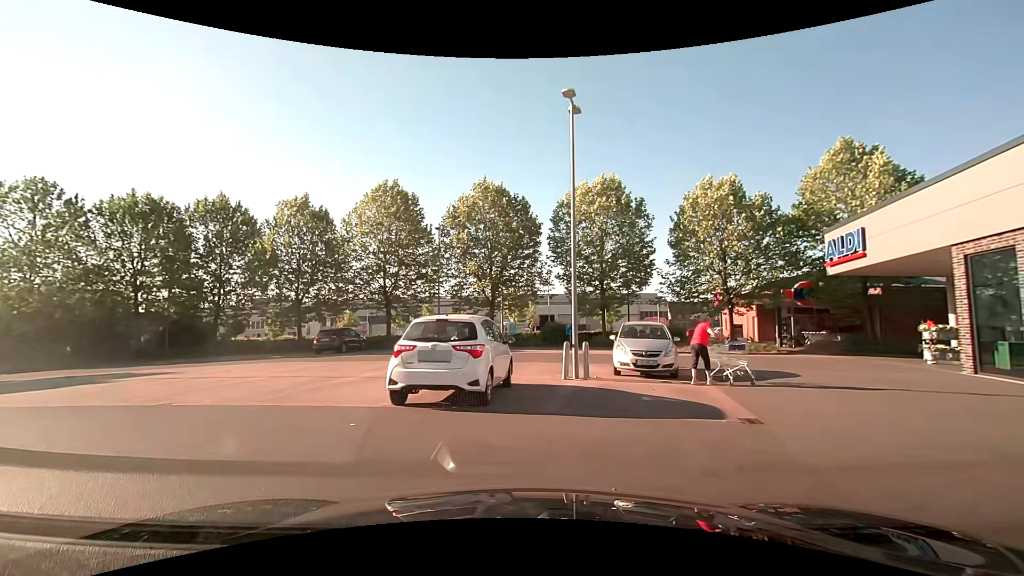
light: Day
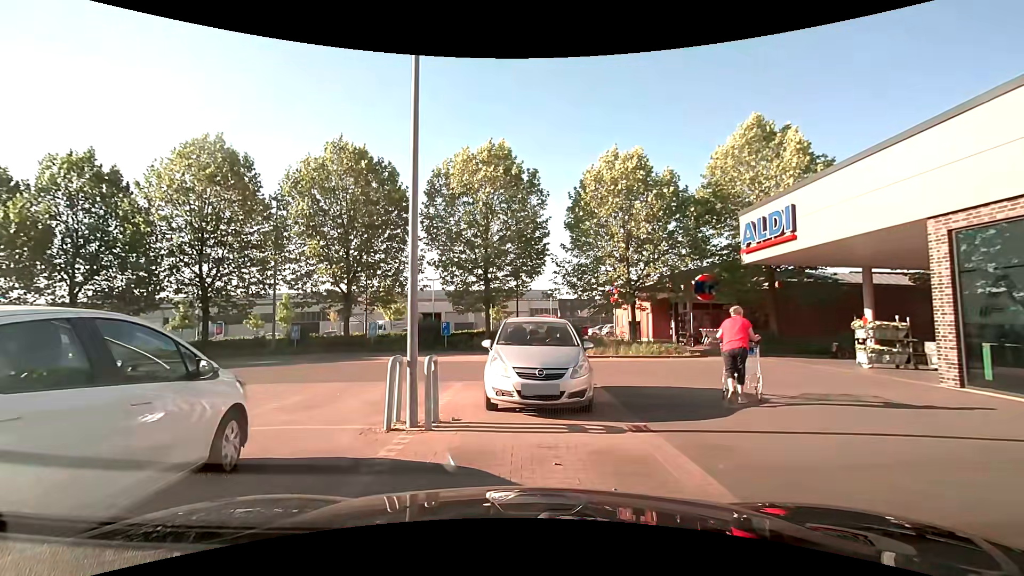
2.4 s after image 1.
(+1.0, +6.0) m; +13°
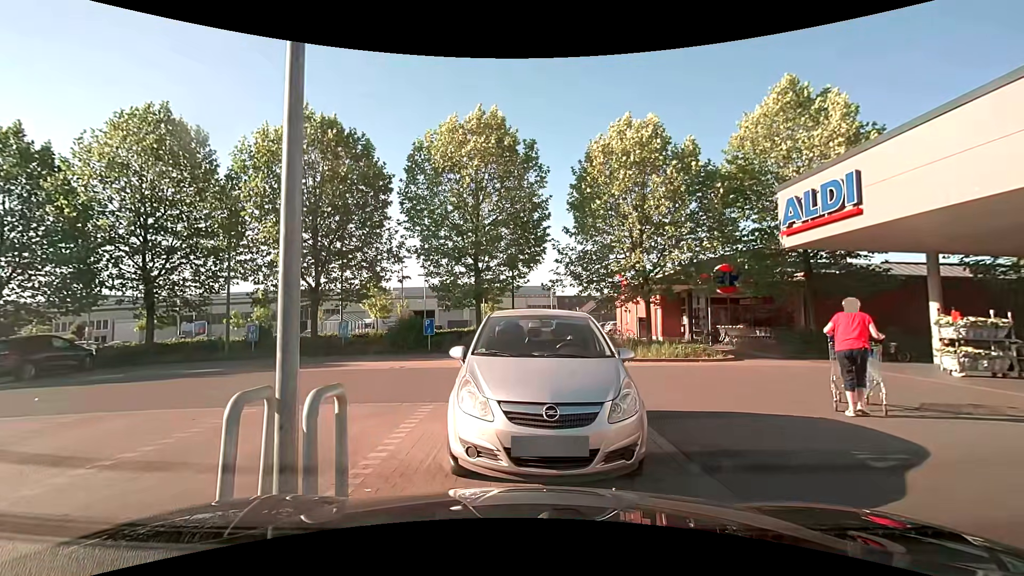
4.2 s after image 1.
(0.0, +3.4) m; +1°
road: service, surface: asphalt
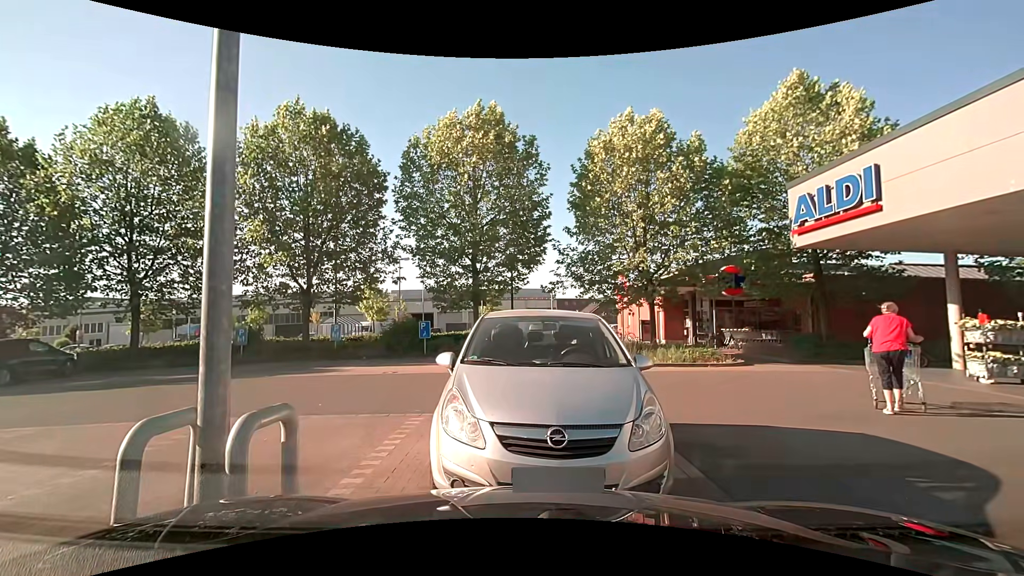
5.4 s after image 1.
(0.0, +0.8) m; 0°
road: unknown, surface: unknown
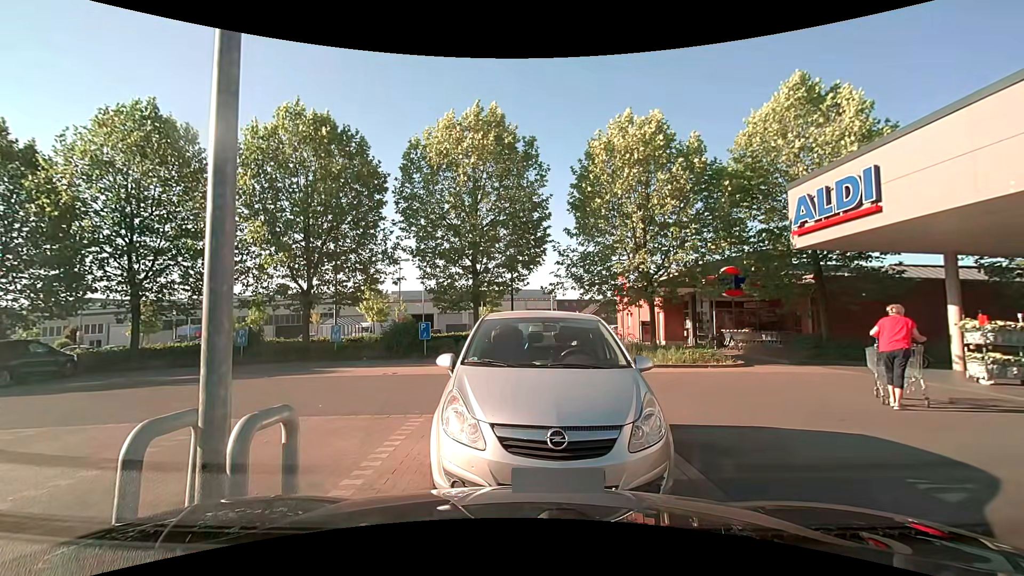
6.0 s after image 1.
(0.0, 0.0) m; 0°
